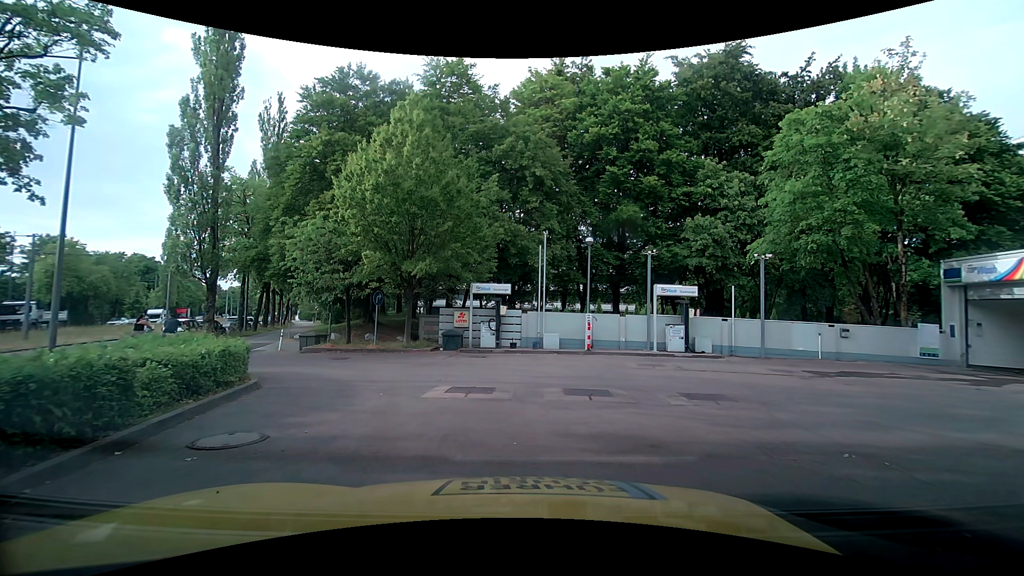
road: service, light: Day
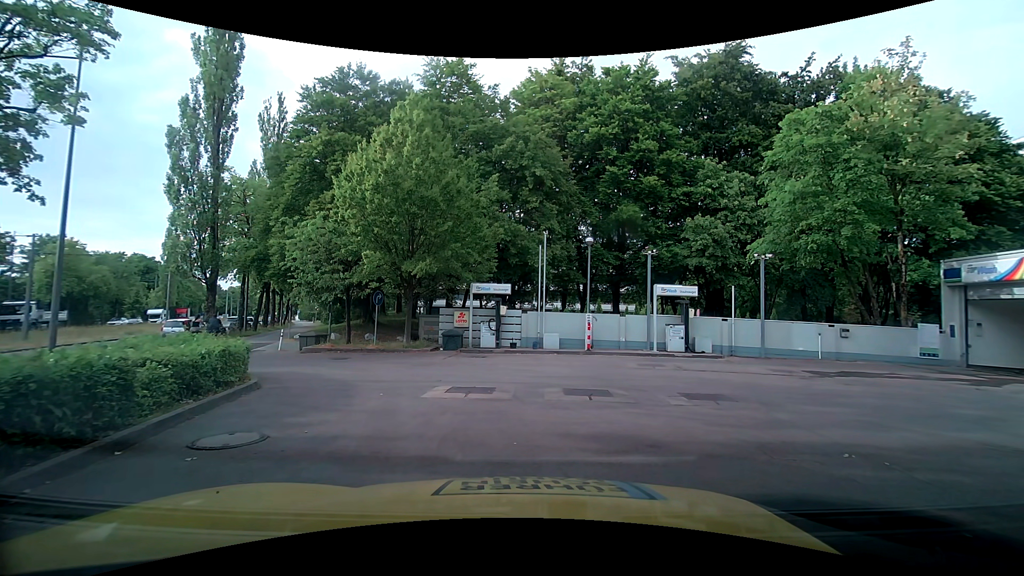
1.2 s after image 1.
(0.0, 0.0) m; 0°
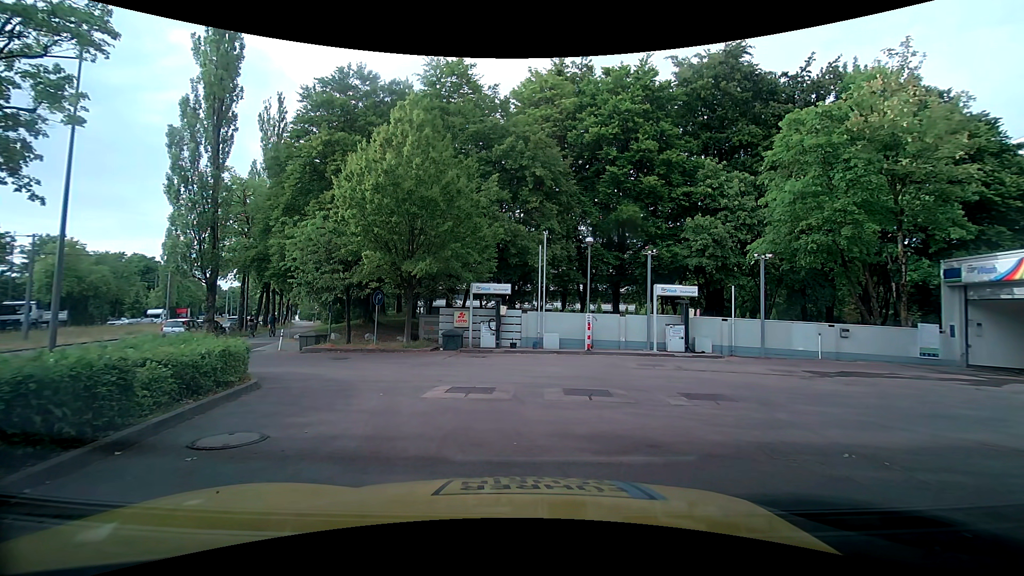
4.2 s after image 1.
(0.0, 0.0) m; 0°
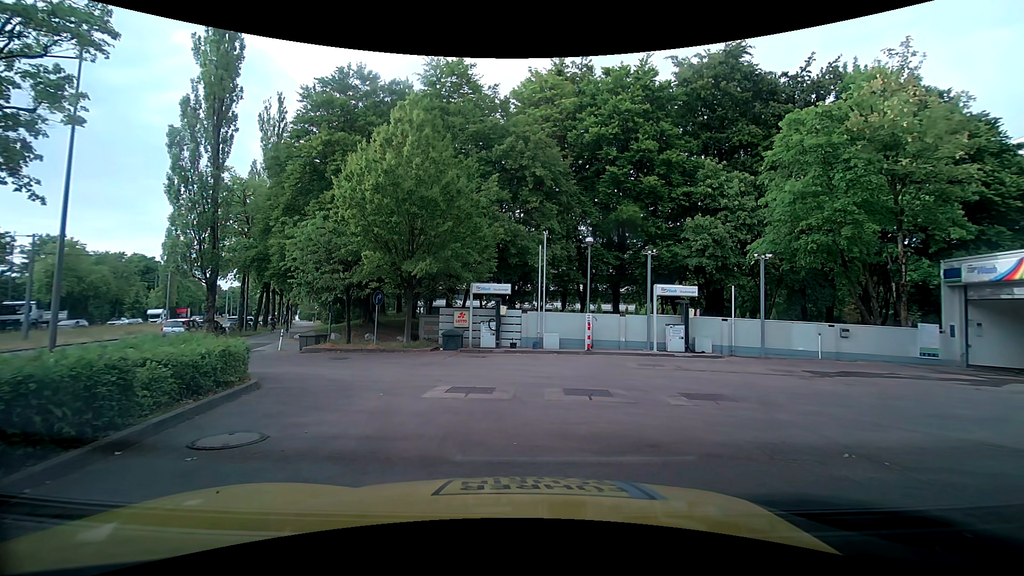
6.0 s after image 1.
(0.0, 0.0) m; 0°
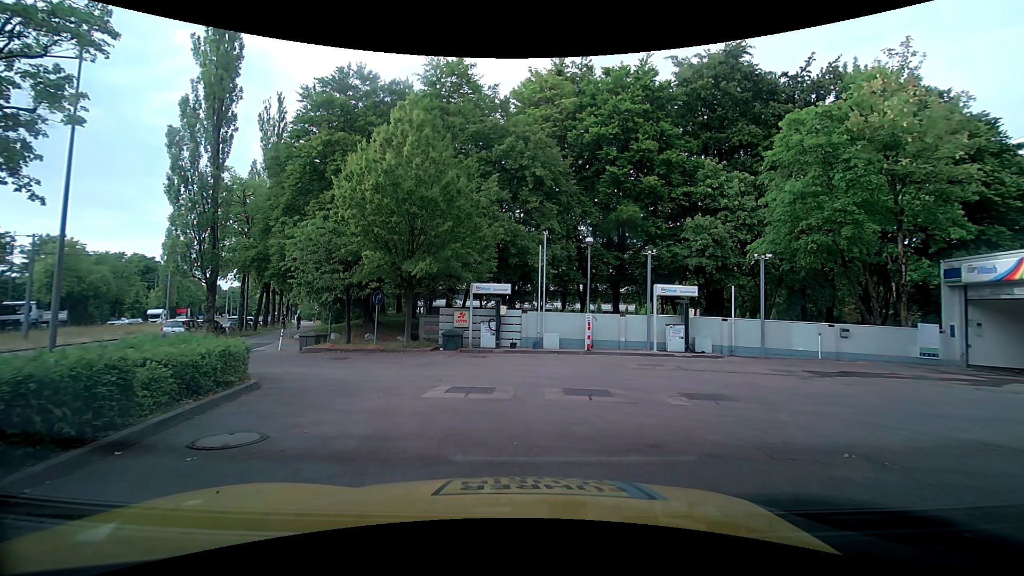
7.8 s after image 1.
(0.0, 0.0) m; 0°
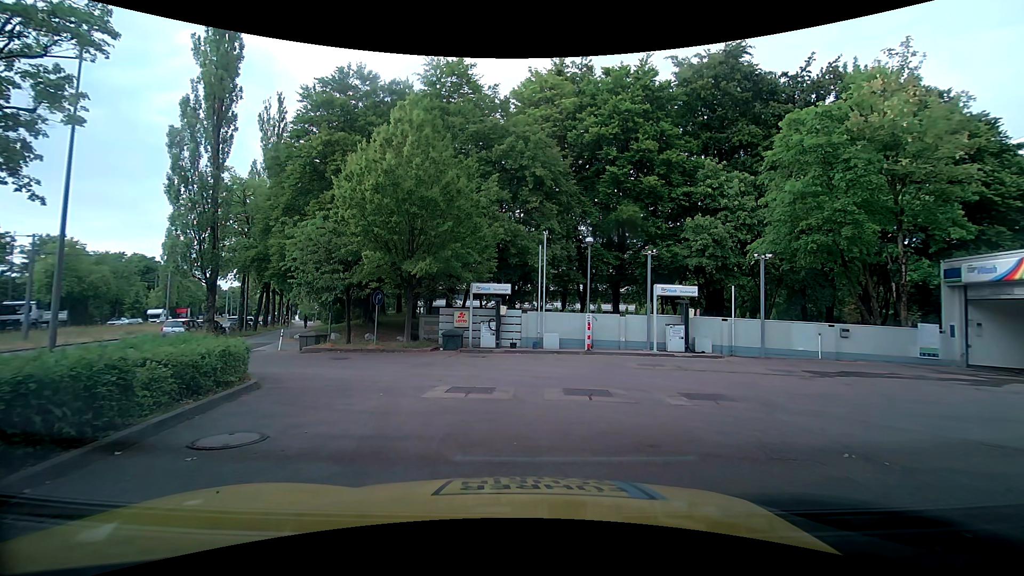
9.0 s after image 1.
(0.0, 0.0) m; 0°
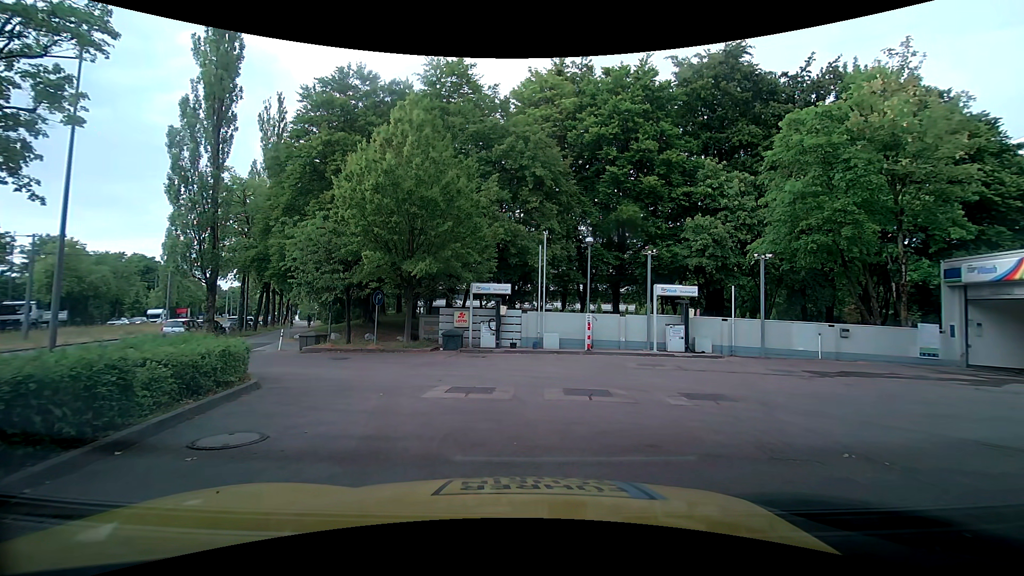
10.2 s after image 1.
(0.0, 0.0) m; 0°
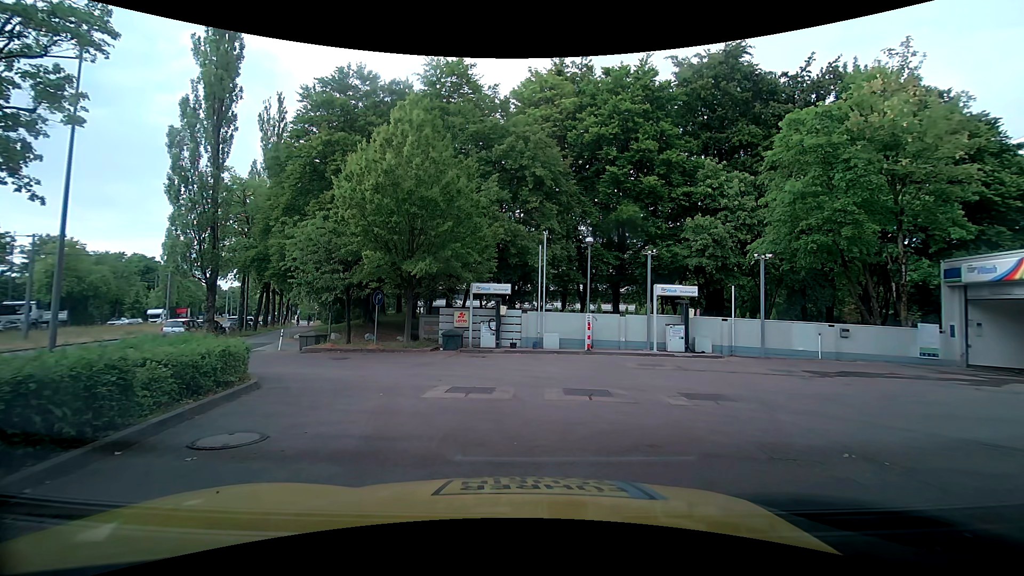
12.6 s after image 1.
(0.0, 0.0) m; 0°
